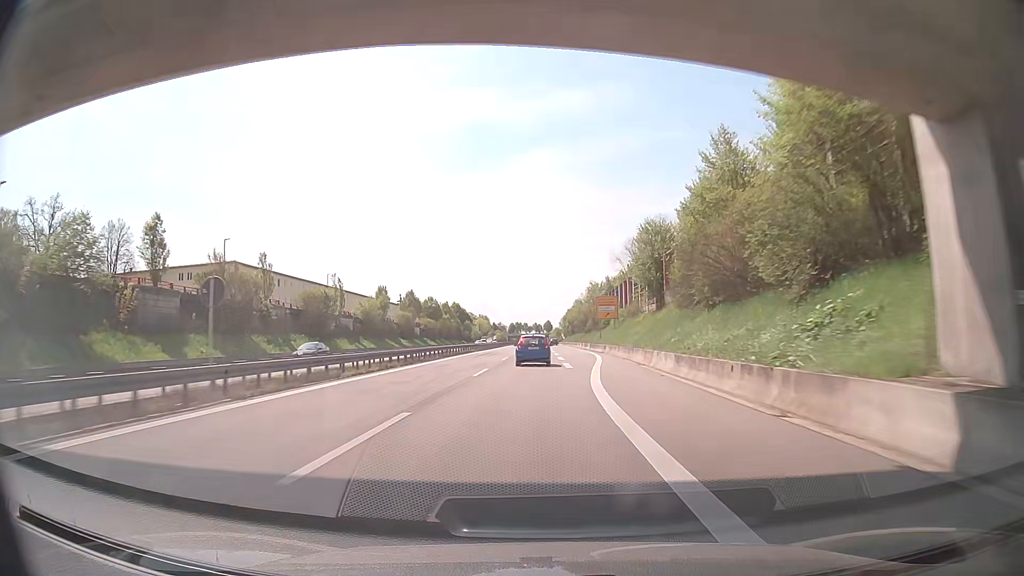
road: trunk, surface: asphalt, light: Day
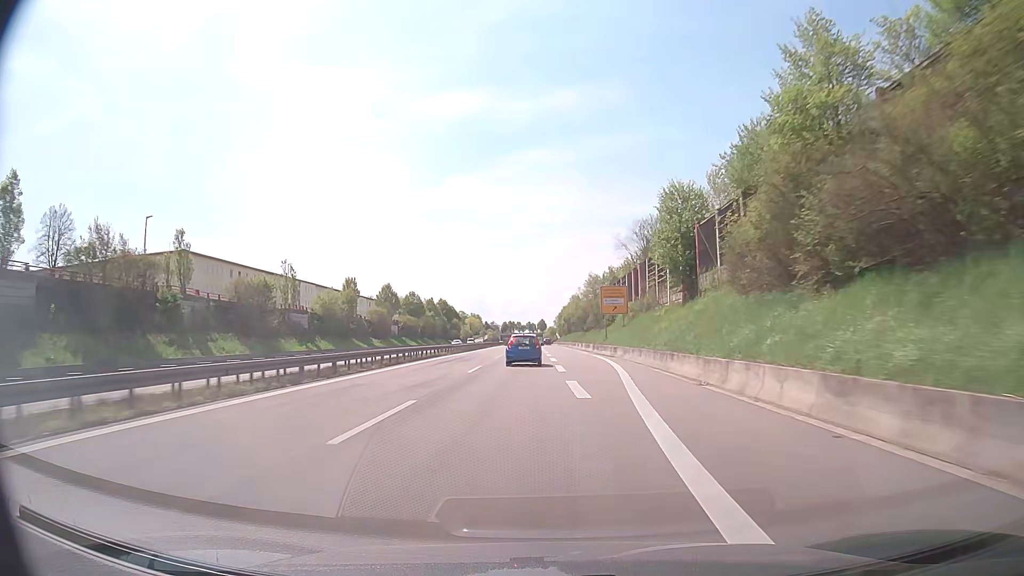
(+0.1, +15.7) m; 0°
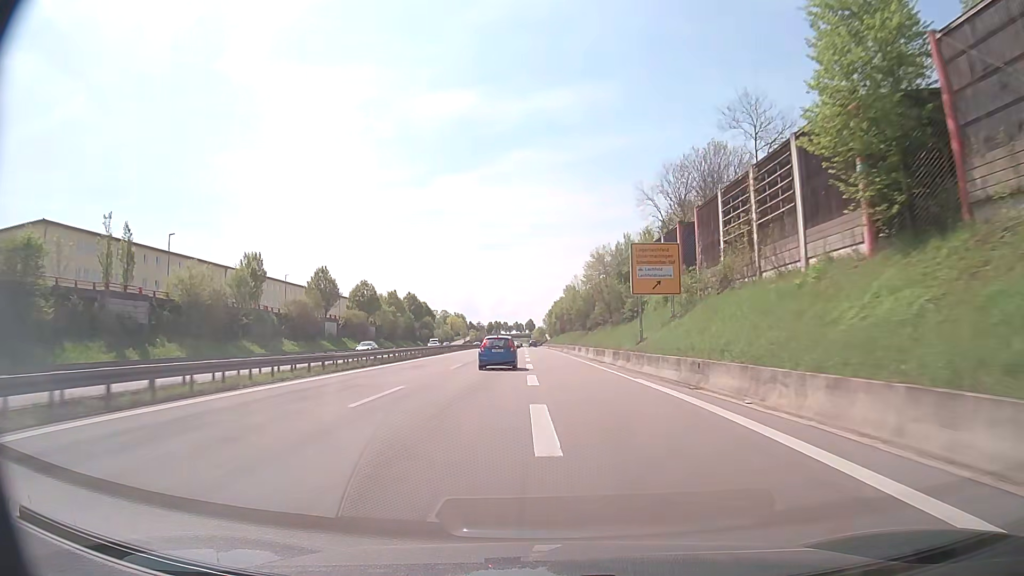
(+0.3, +31.5) m; +1°
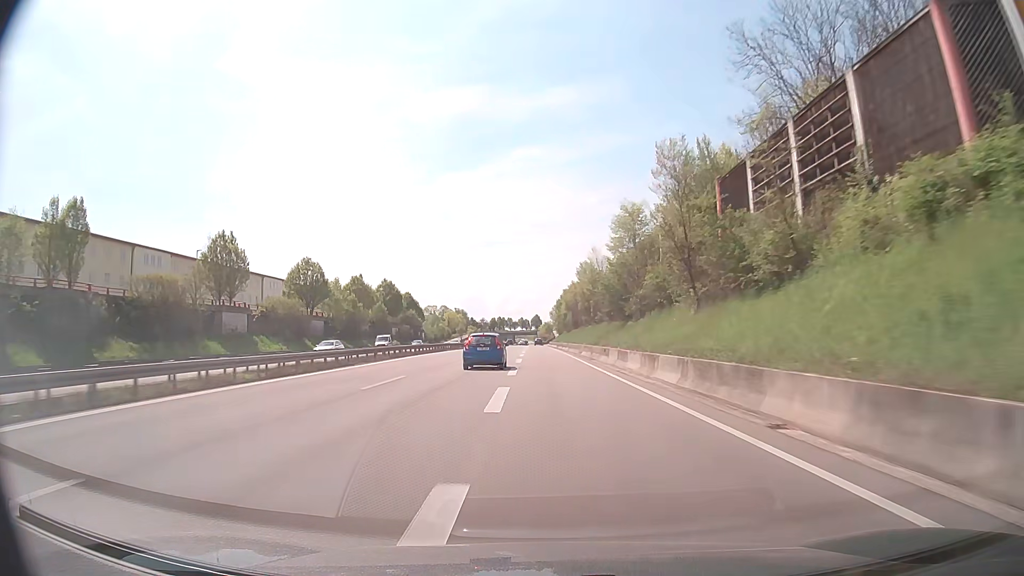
(0.0, +31.8) m; 0°
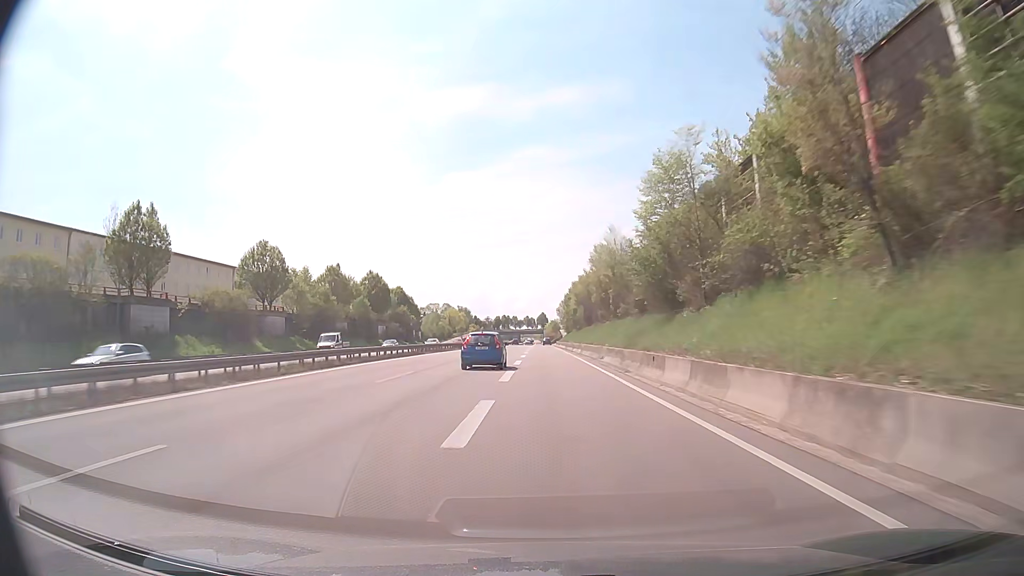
(-0.1, +15.8) m; 0°
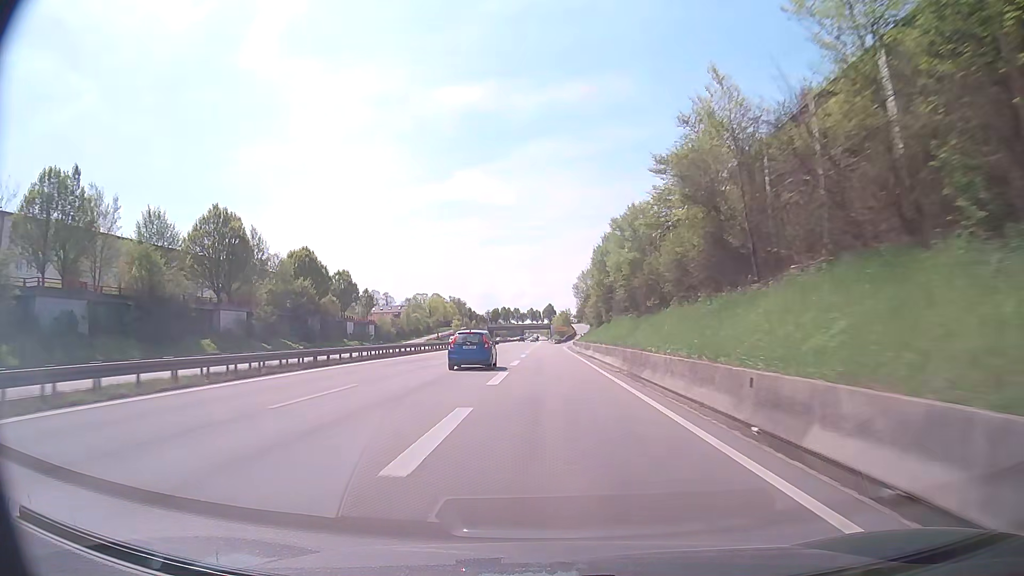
(-0.7, +61.5) m; -1°
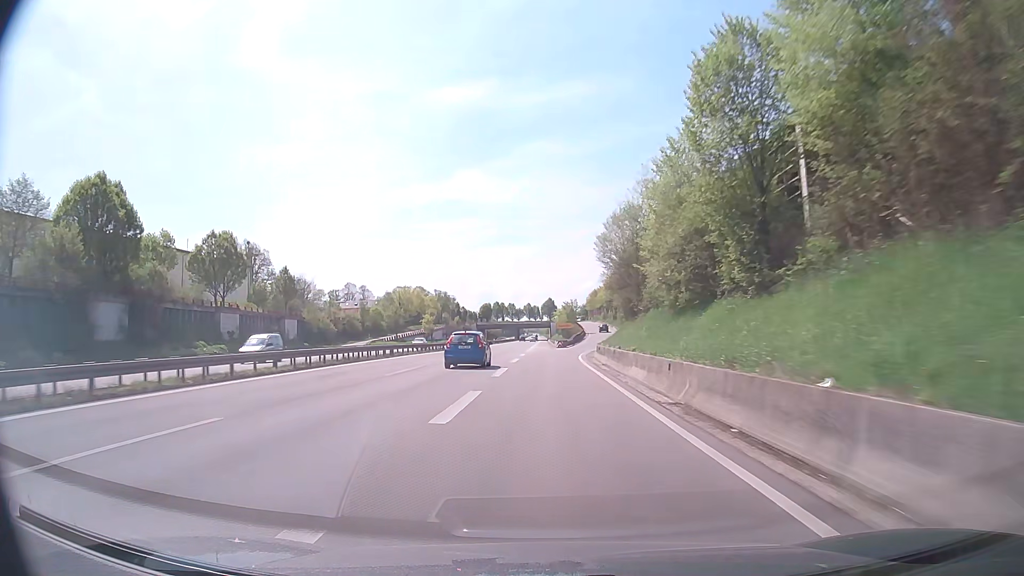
(+0.1, +43.7) m; 0°
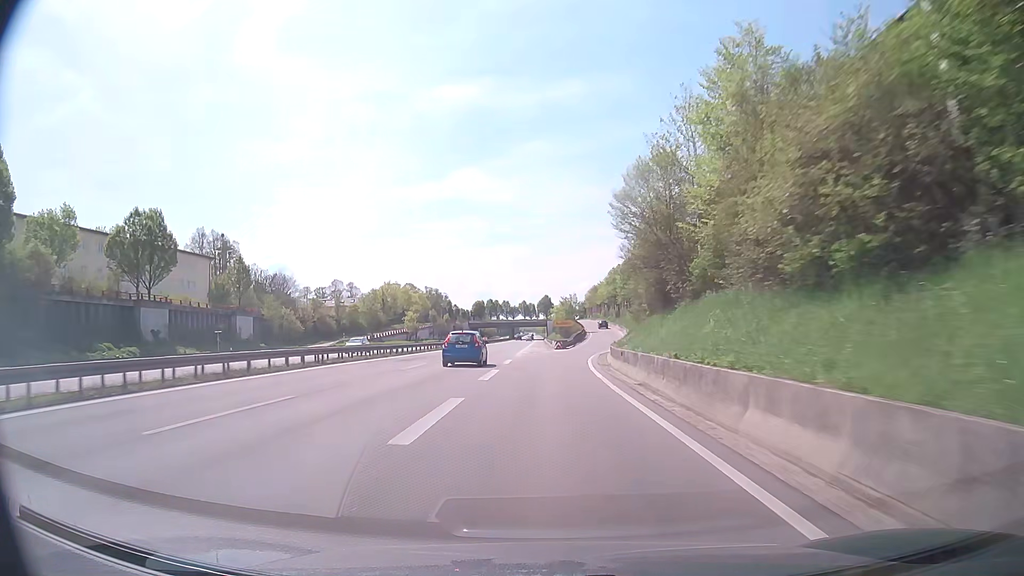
(0.0, +14.1) m; 0°
(0, +10) (0, +20) (+1, +30) (+1, +40) (+2, +50) (+3, +60) (+5, +70) (+6, +80) (+7, +90) (+8, +100) m
